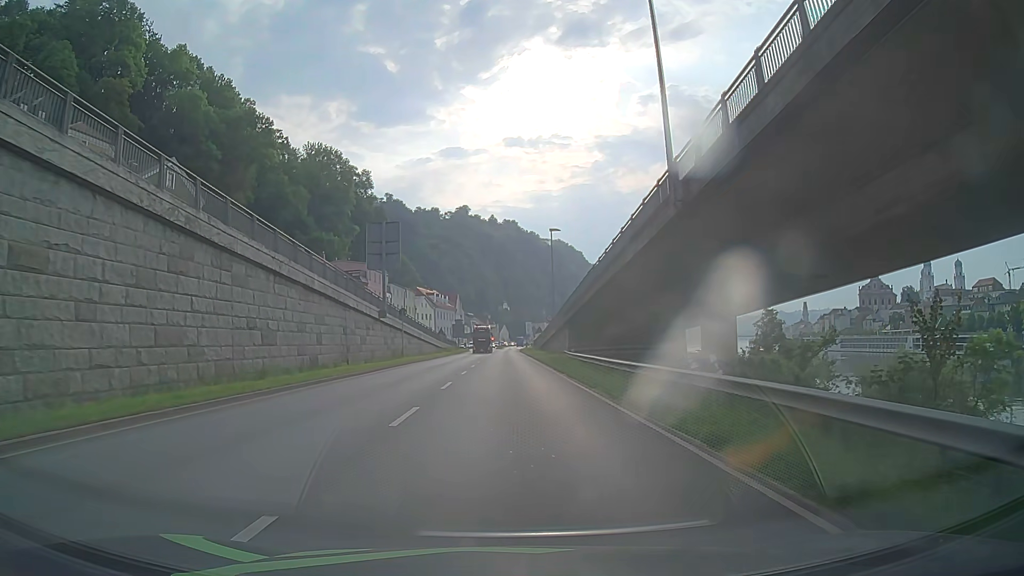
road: primary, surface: asphalt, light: Day
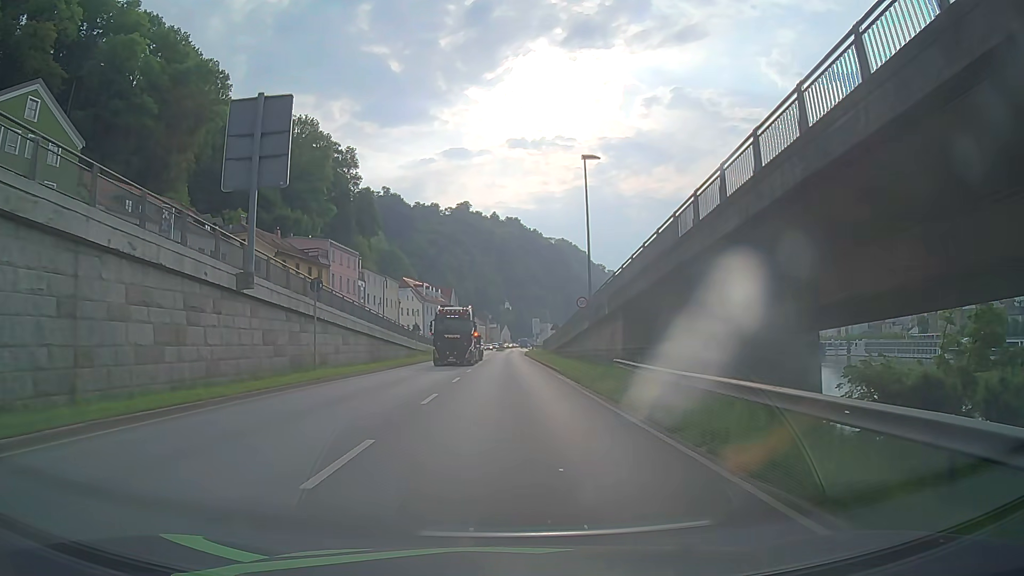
(-0.2, +22.9) m; 0°
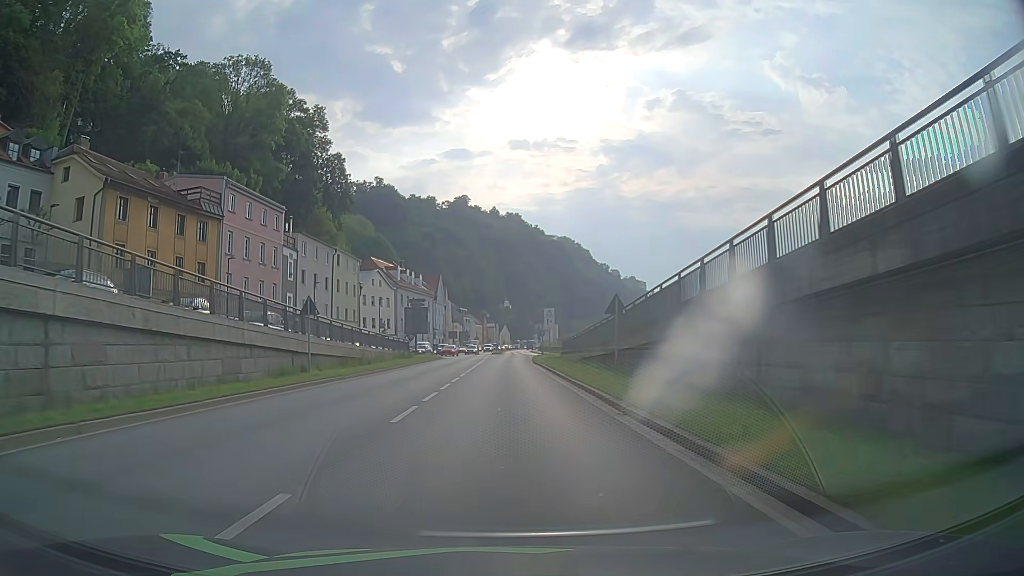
(-0.2, +30.5) m; -1°
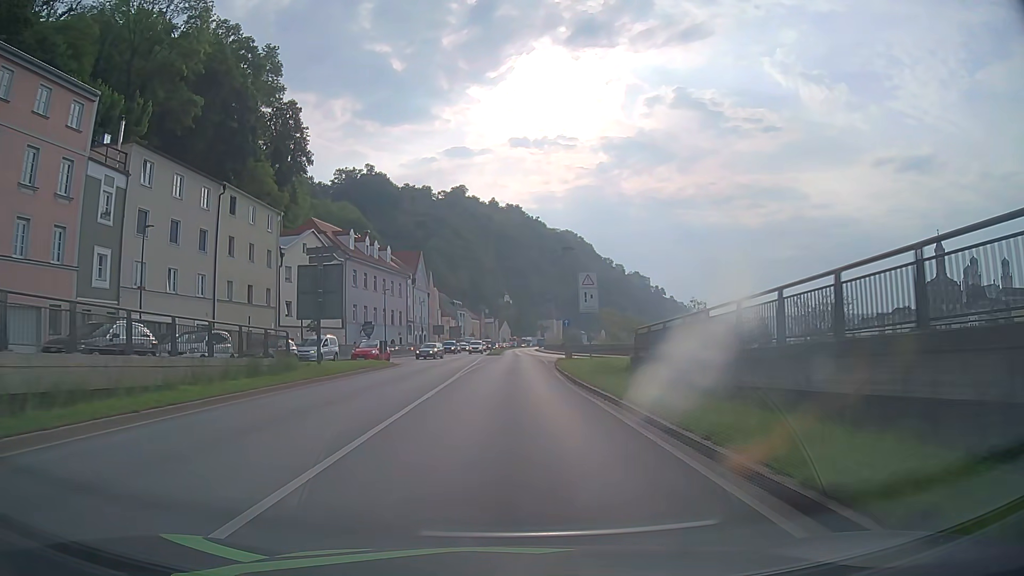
(0.0, +30.4) m; 0°
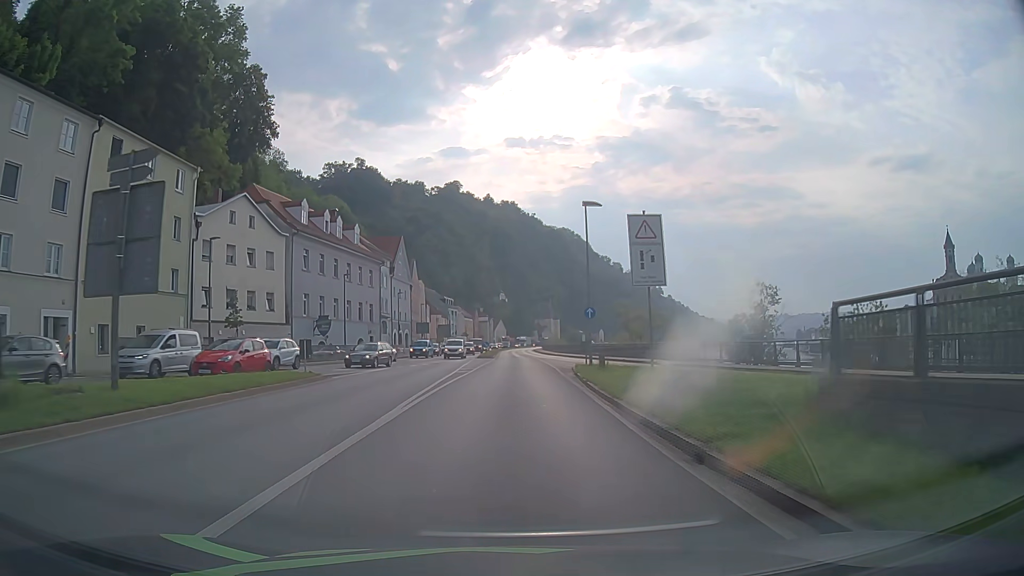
(+0.1, +15.2) m; 0°
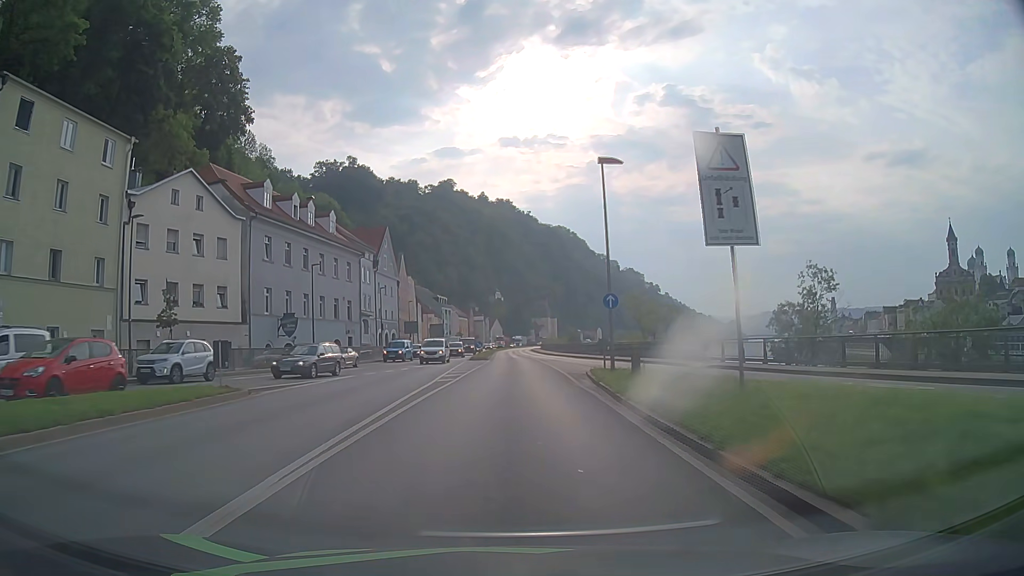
(0.0, +7.6) m; 0°
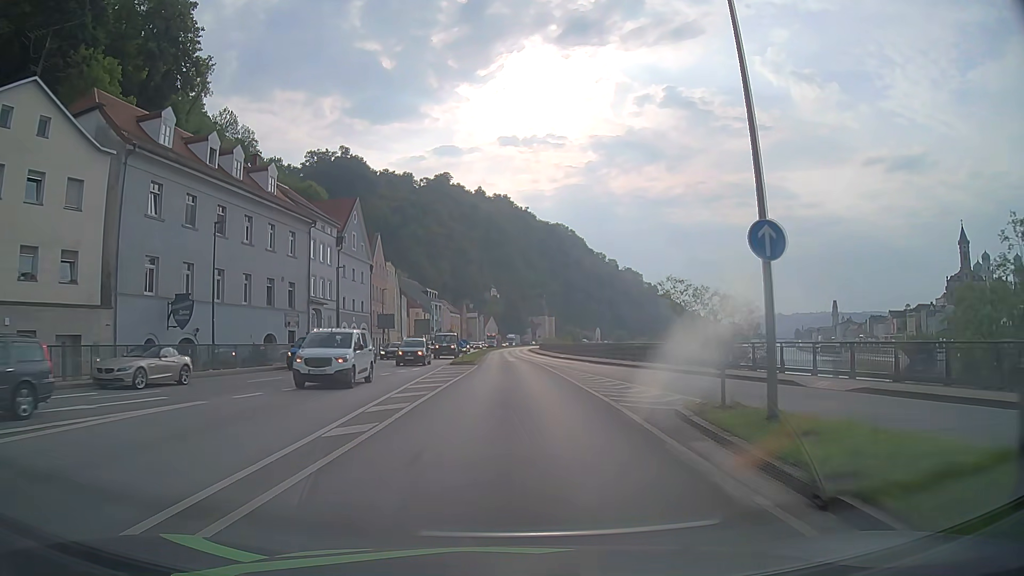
(0.0, +15.2) m; 0°
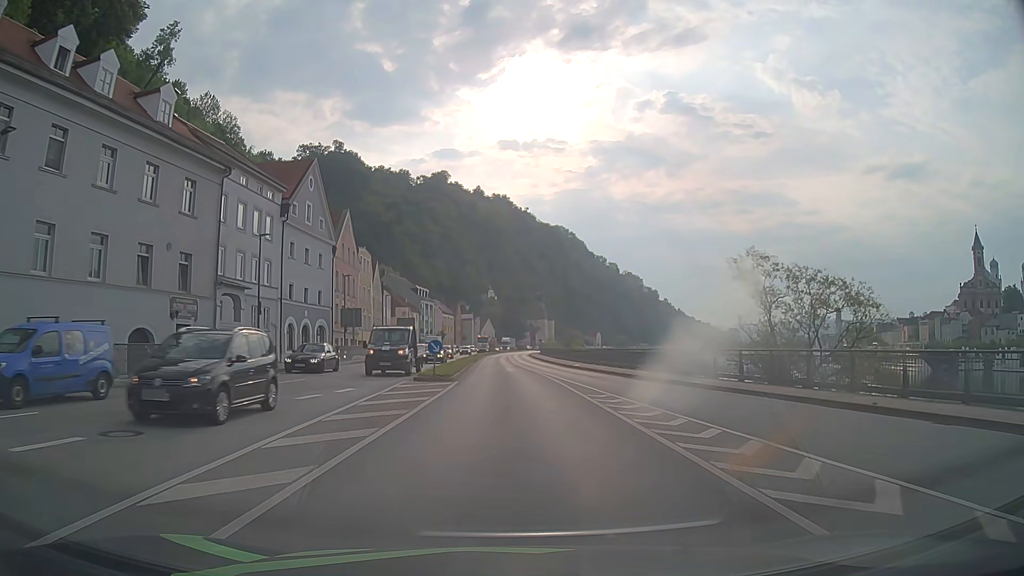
(0.0, +15.3) m; 0°
(0, +10) (0, +20) (0, +30) (0, +40) (0, +50) (-1, +60) (-1, +70) (-1, +80) (-1, +90) (-1, +100) m
